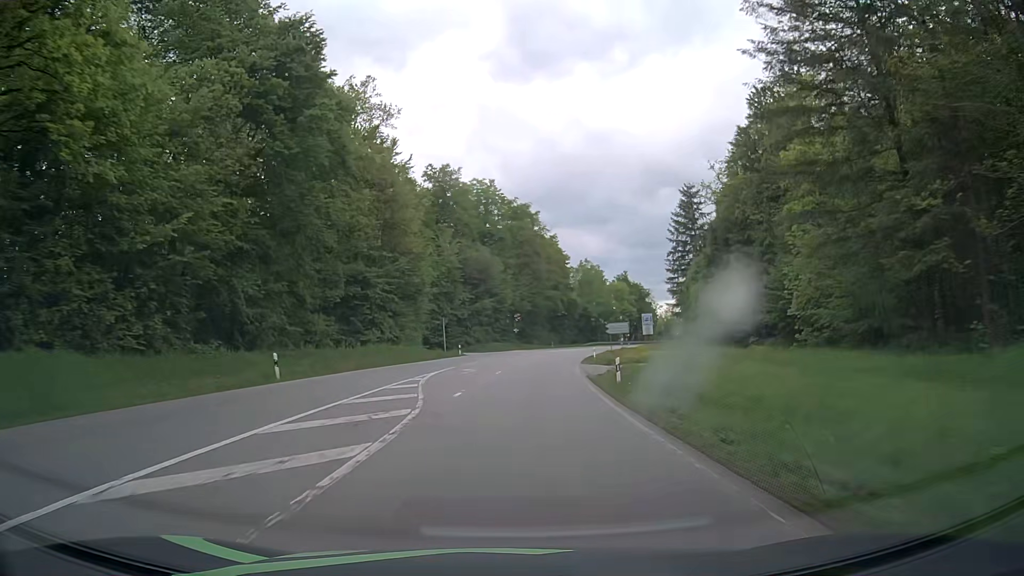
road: secondary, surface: asphalt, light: Day
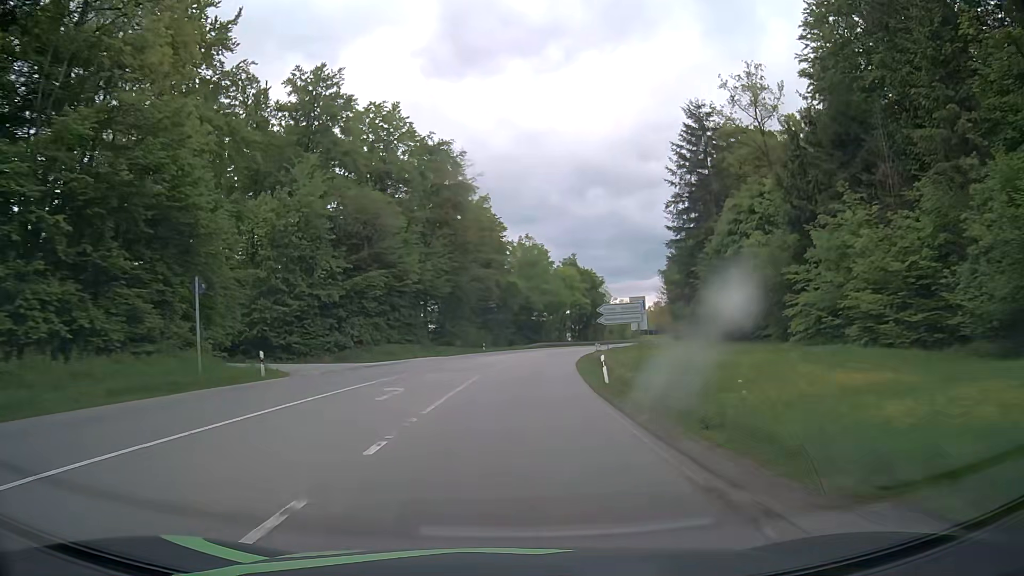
(+2.0, +38.1) m; +6°
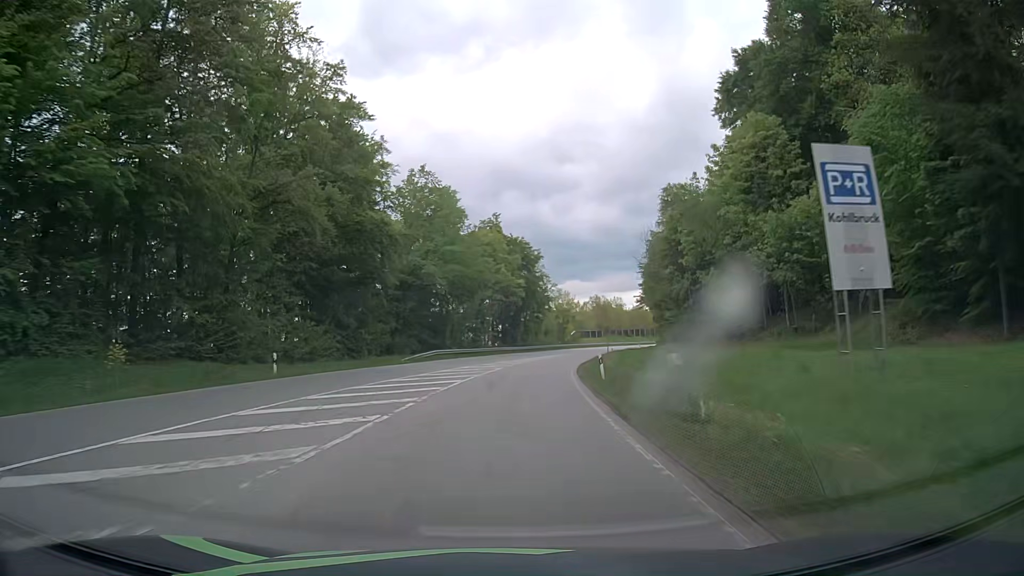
(+3.7, +50.3) m; +8°
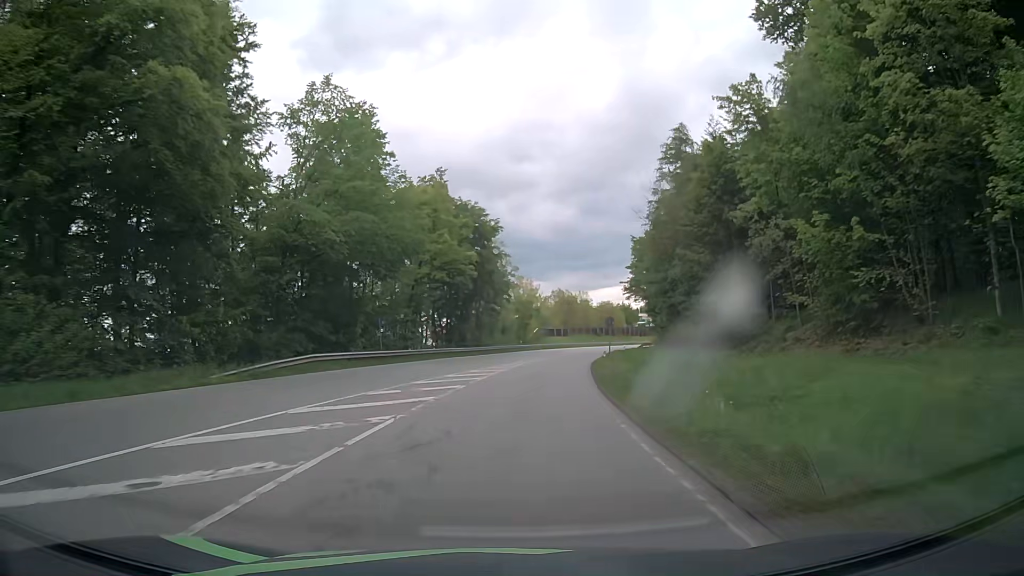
(+0.7, +25.1) m; +4°
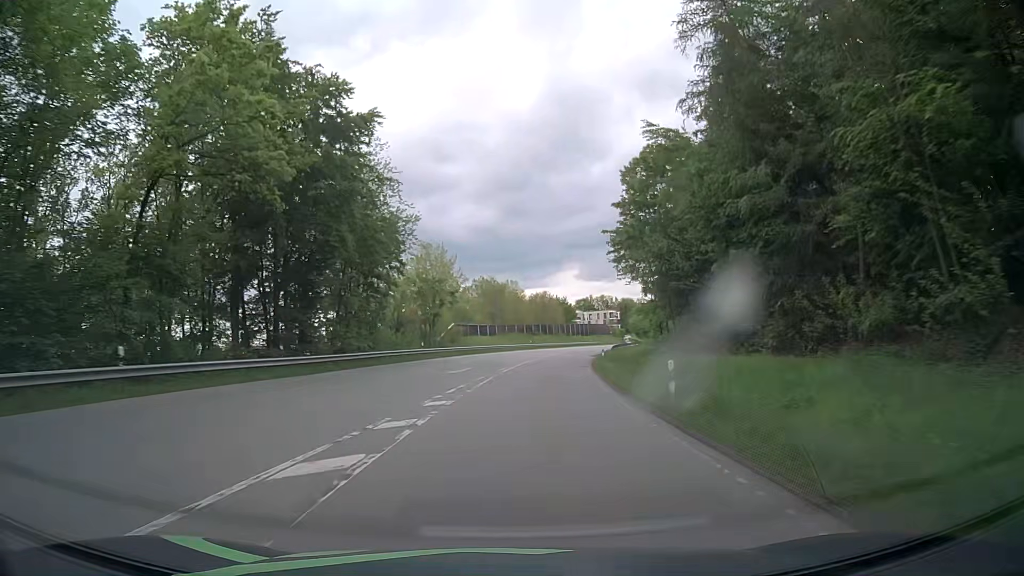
(+1.7, +37.6) m; +6°
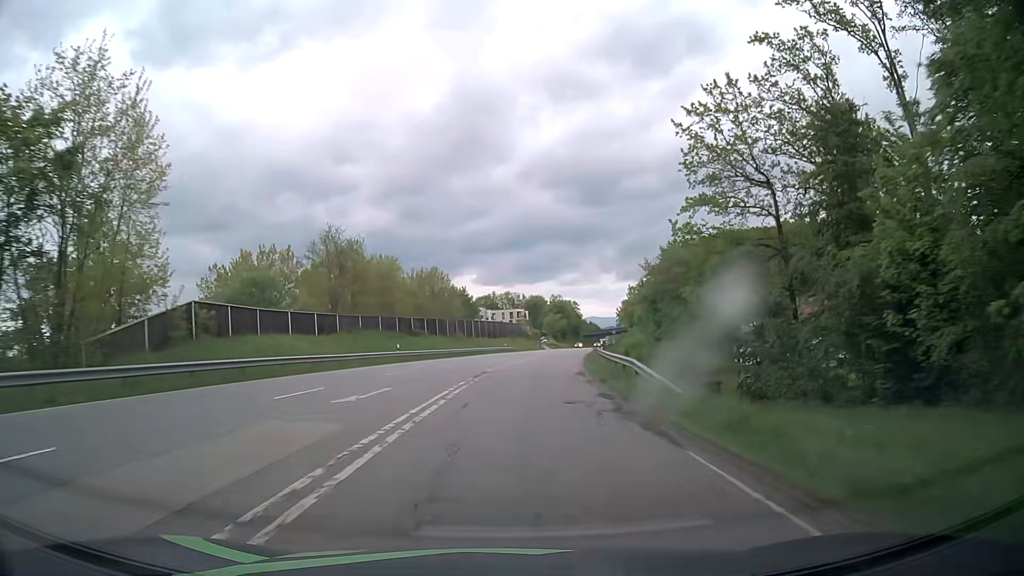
(+3.7, +50.1) m; +9°
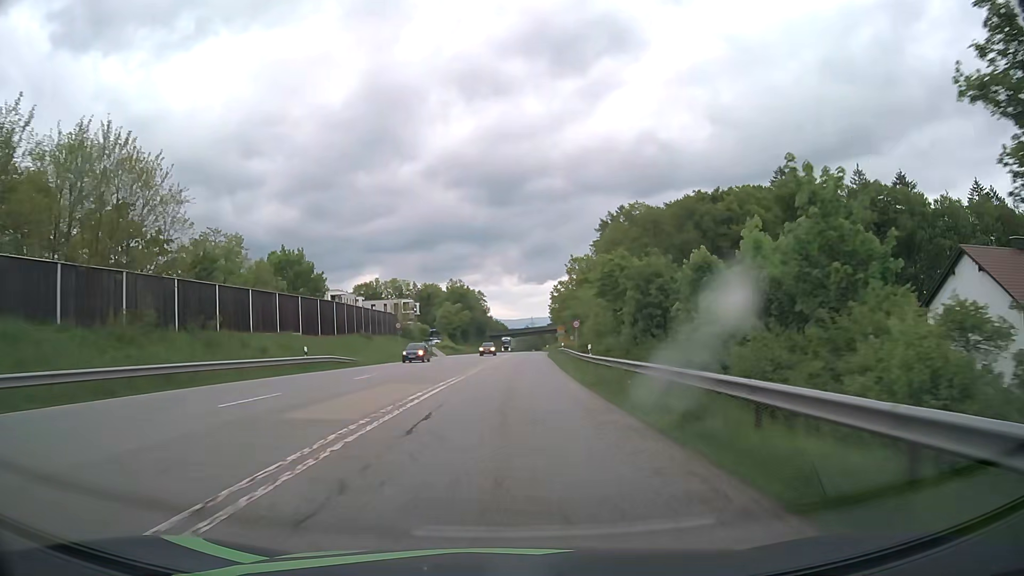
(+4.8, +60.9) m; +8°
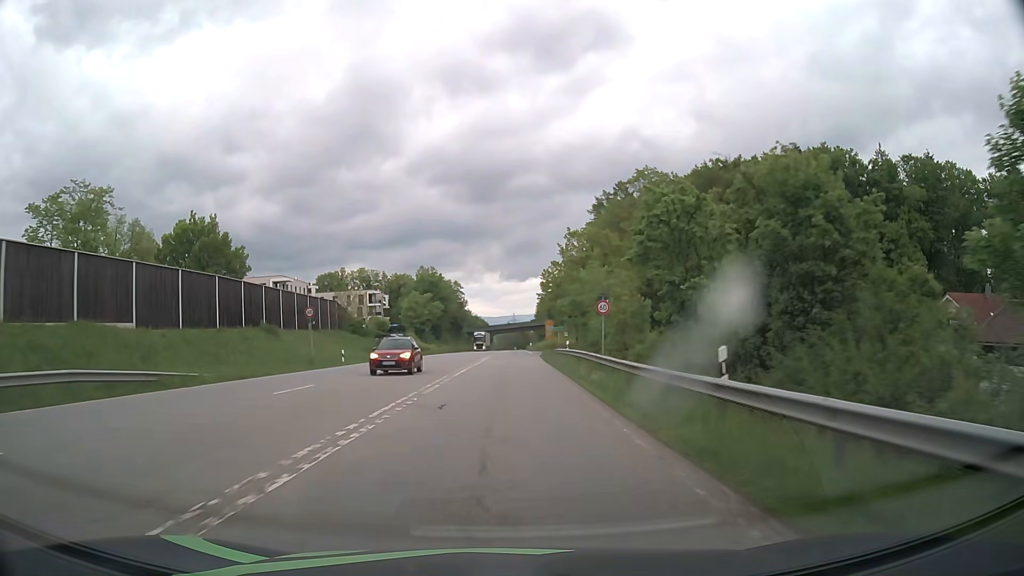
(+0.4, +22.8) m; +2°
(0, +10) (0, +20) (0, +30) (0, +40) (0, +50) (+1, +60) (+1, +70) (+1, +80) (+1, +90) (+1, +100) m
